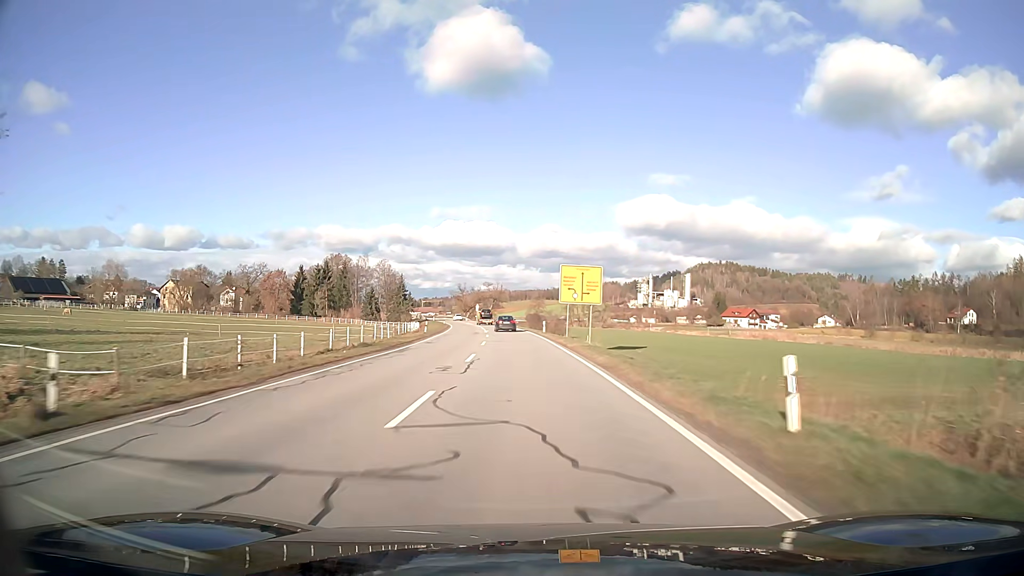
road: secondary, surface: asphalt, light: Day
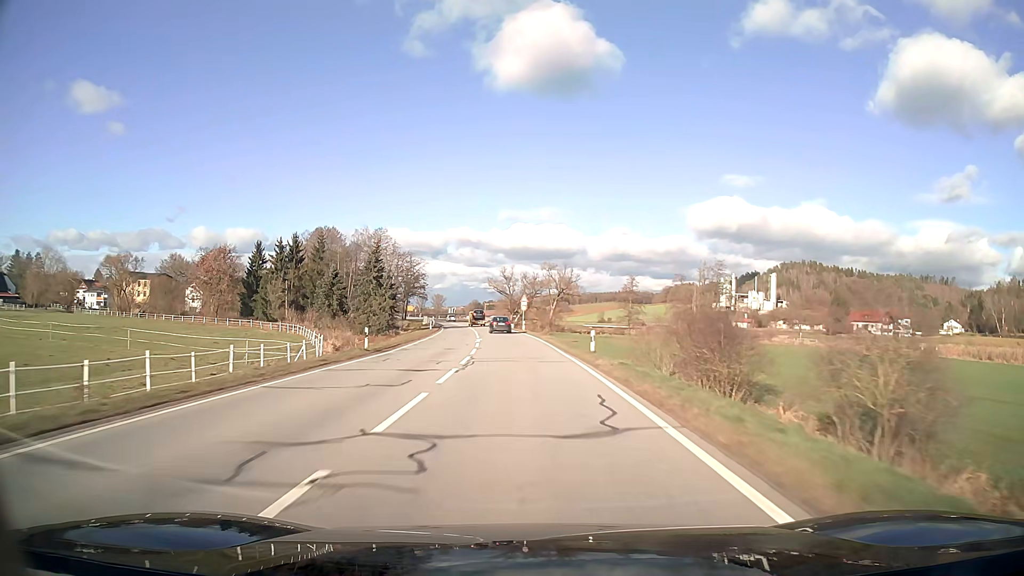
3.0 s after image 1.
(-3.5, +72.6) m; -6°
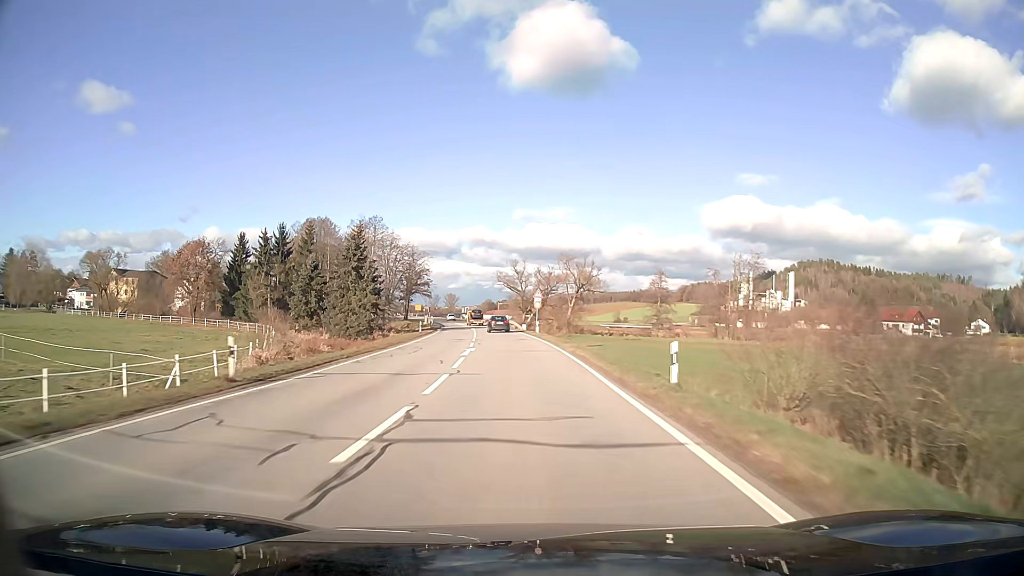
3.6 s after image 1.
(-0.1, +13.8) m; -1°
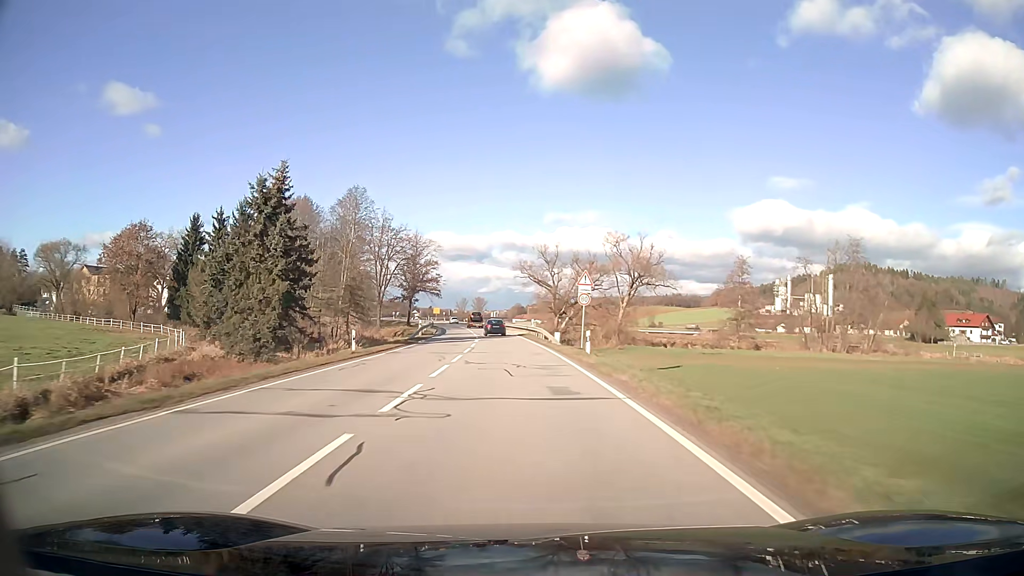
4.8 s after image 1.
(-0.6, +26.8) m; -3°
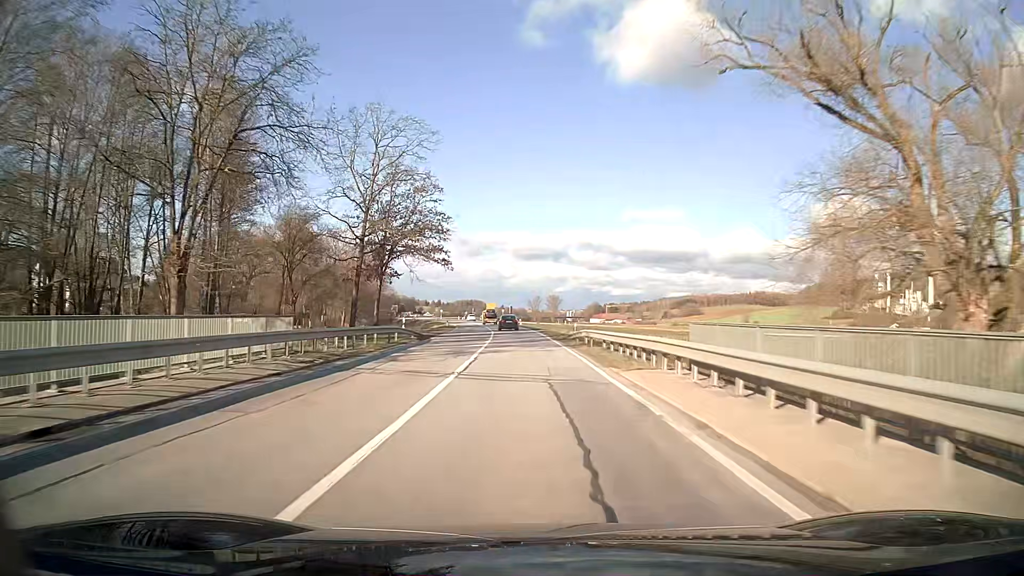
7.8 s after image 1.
(-3.8, +64.5) m; -6°
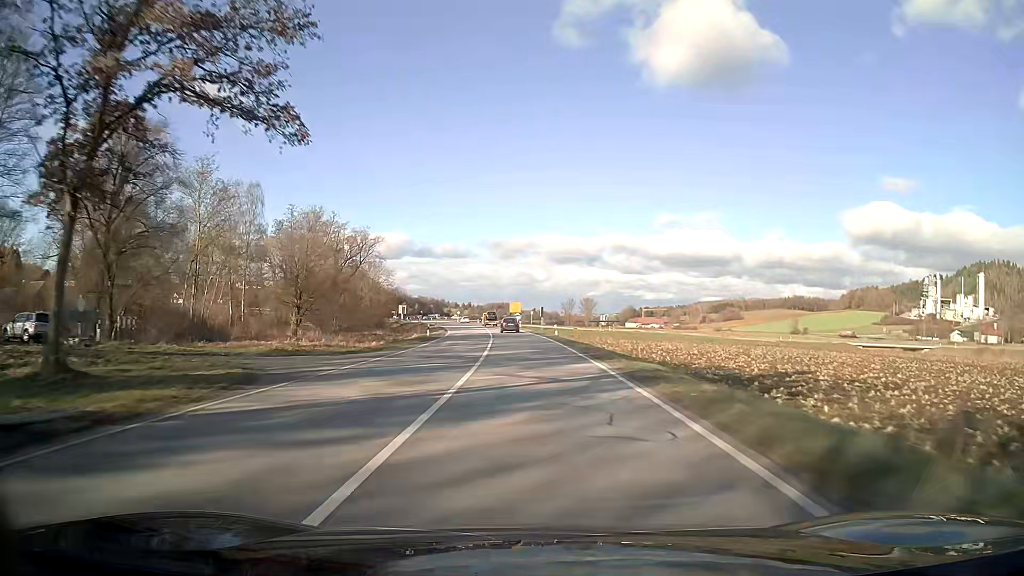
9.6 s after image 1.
(-0.9, +38.0) m; -3°
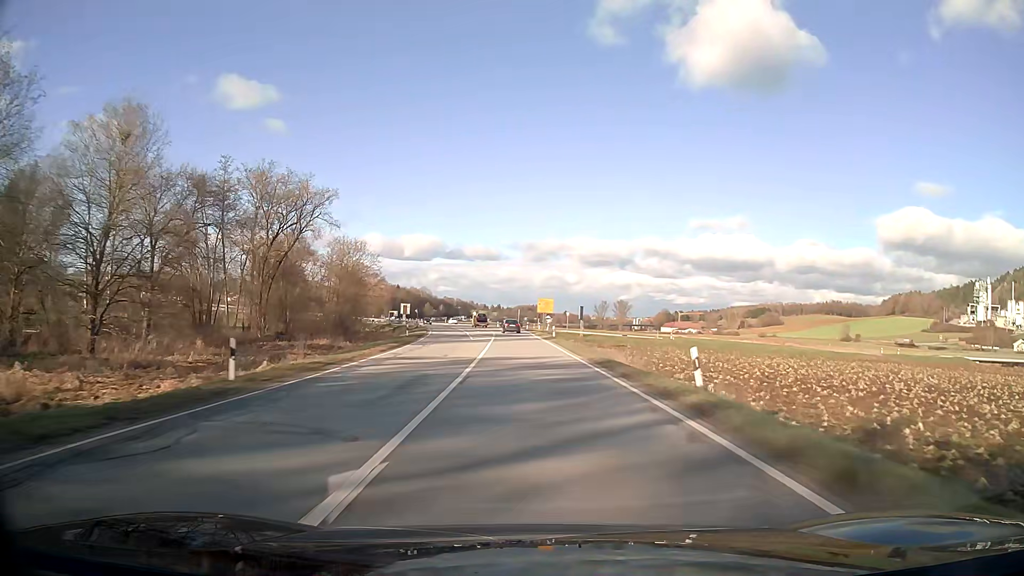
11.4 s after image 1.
(-0.8, +37.7) m; -3°
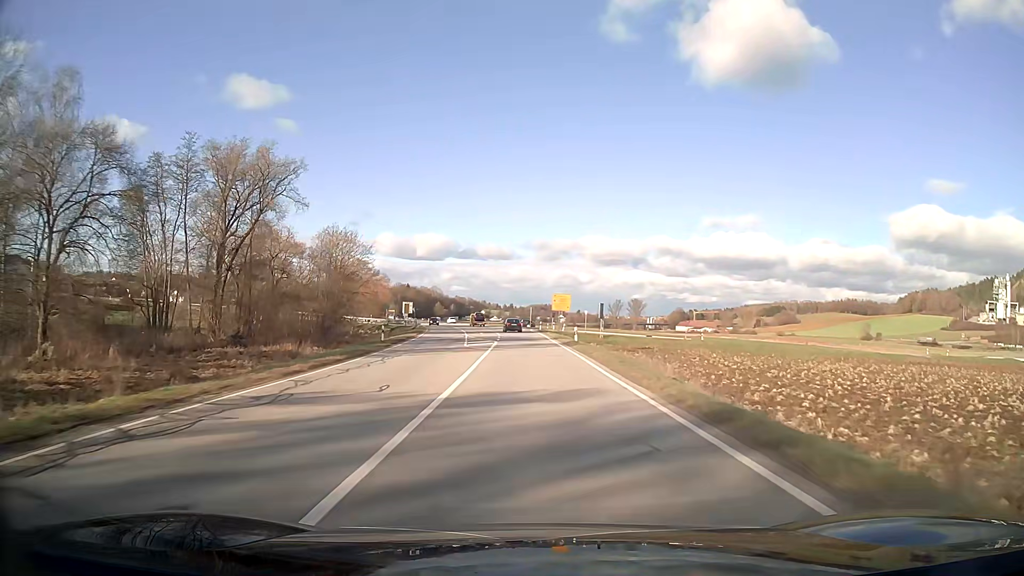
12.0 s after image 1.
(-0.1, +12.5) m; -1°
